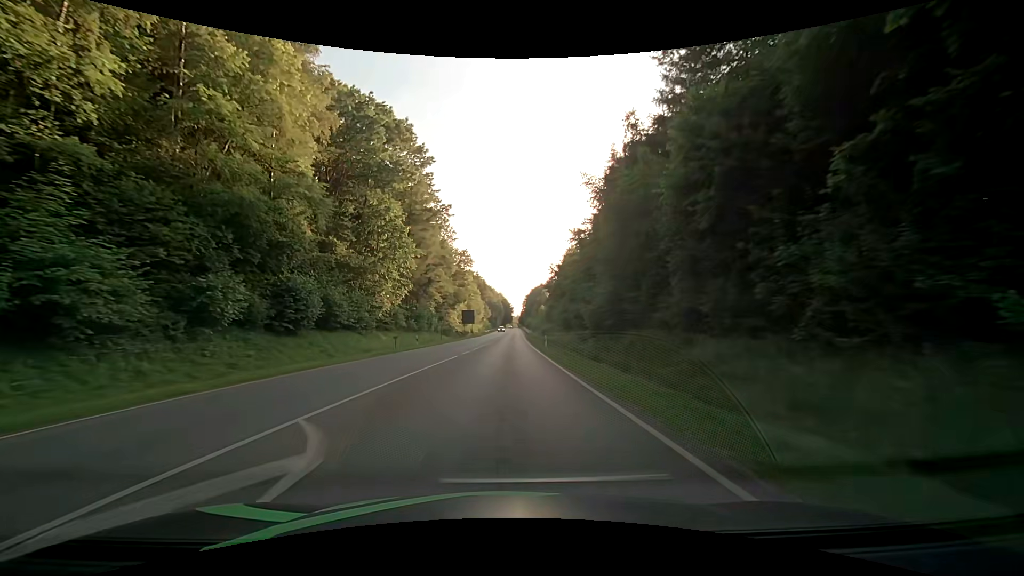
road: secondary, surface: asphalt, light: Day
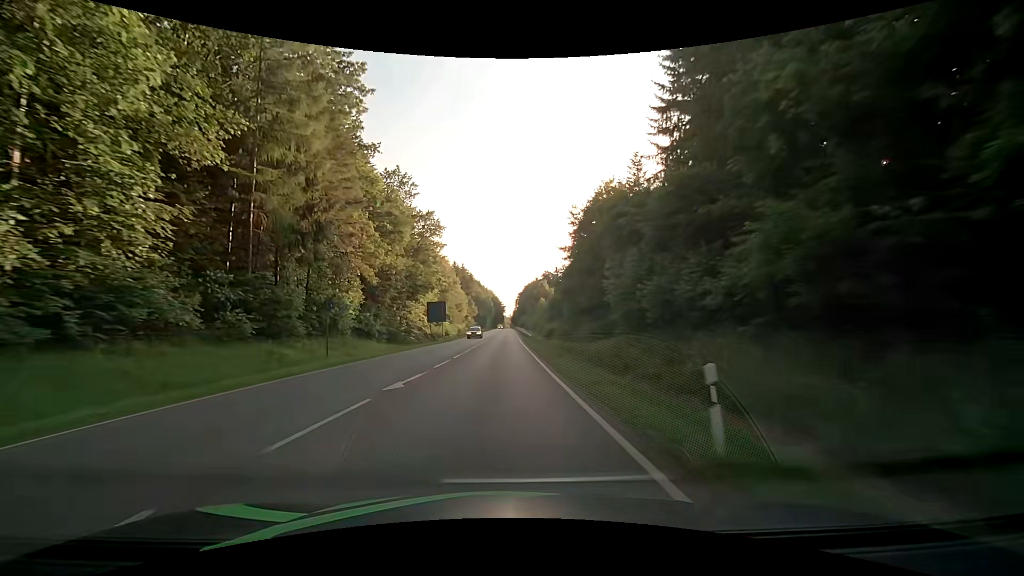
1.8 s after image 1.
(+0.4, +34.0) m; +1°
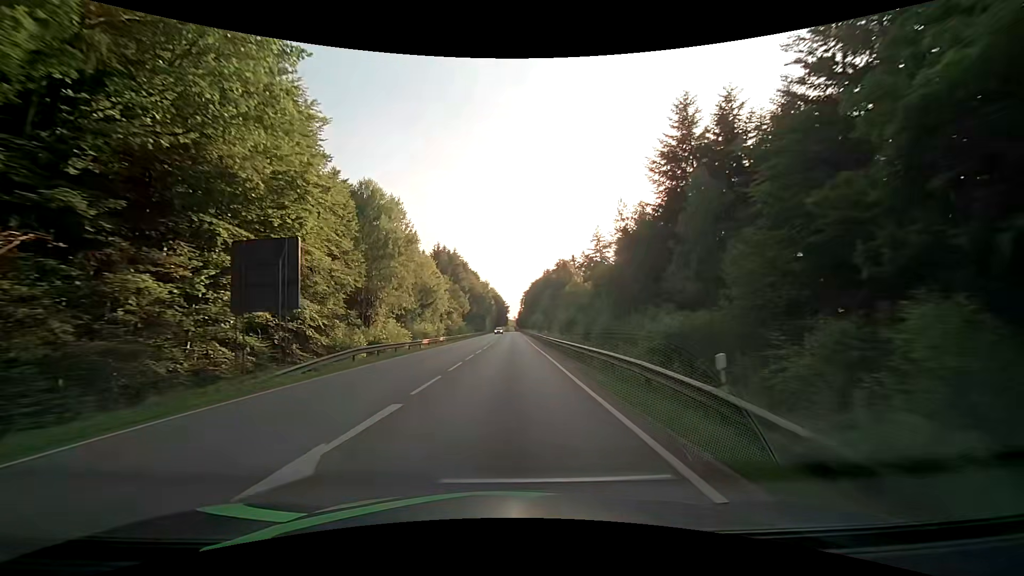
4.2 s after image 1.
(-0.3, +49.6) m; 0°
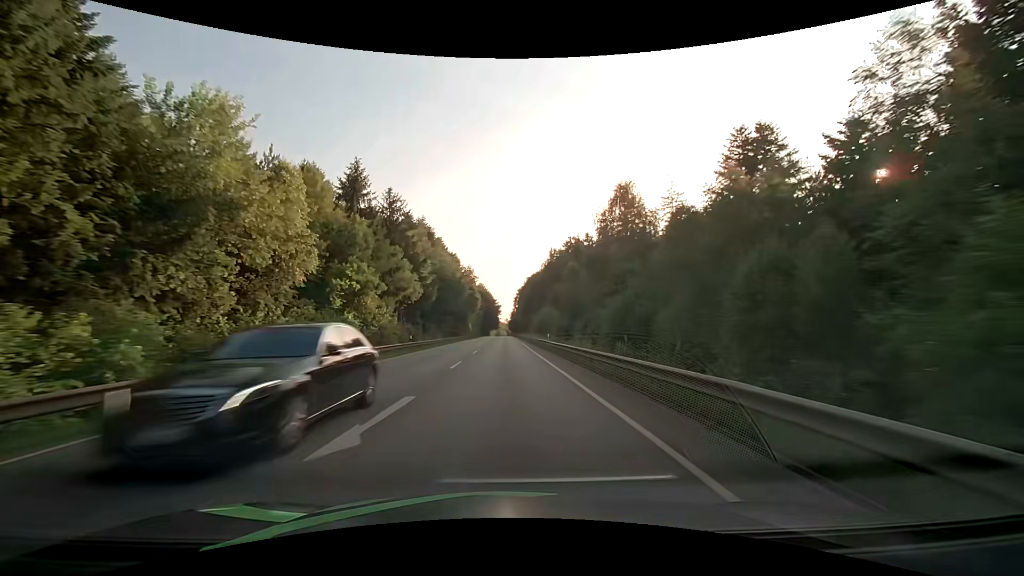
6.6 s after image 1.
(+0.3, +53.2) m; +1°
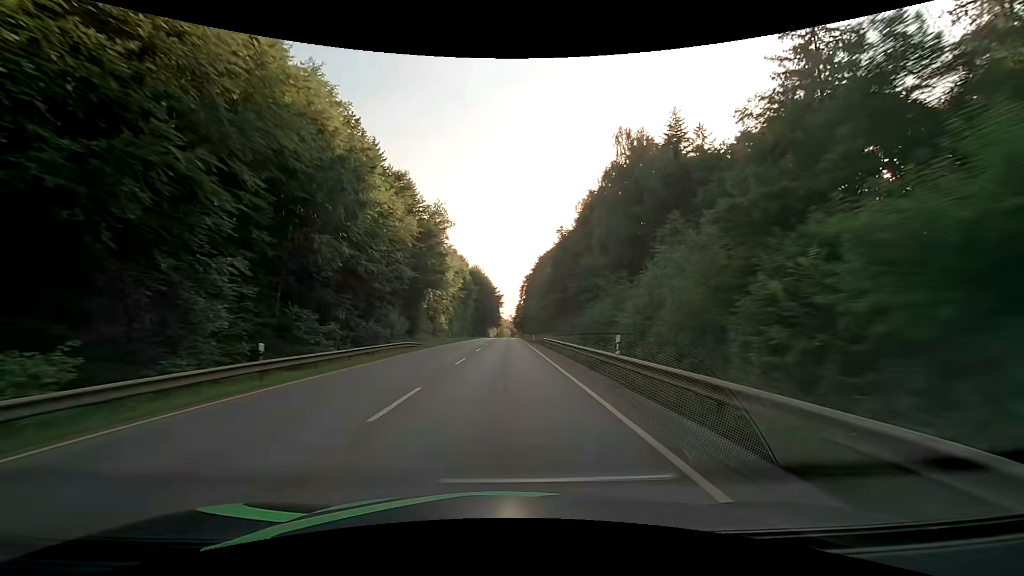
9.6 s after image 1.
(-0.5, +71.6) m; -1°
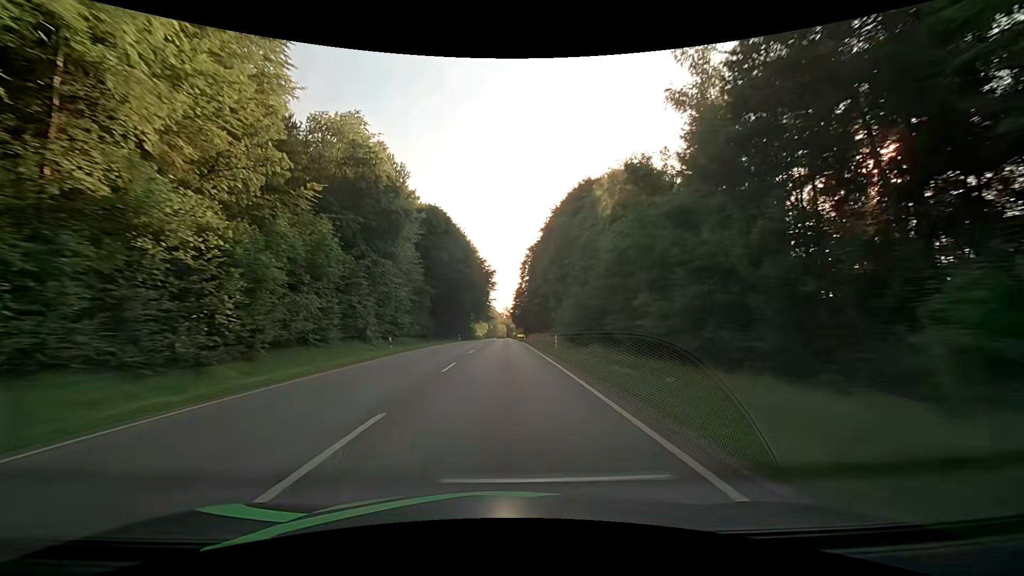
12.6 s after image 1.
(0.0, +76.1) m; 0°
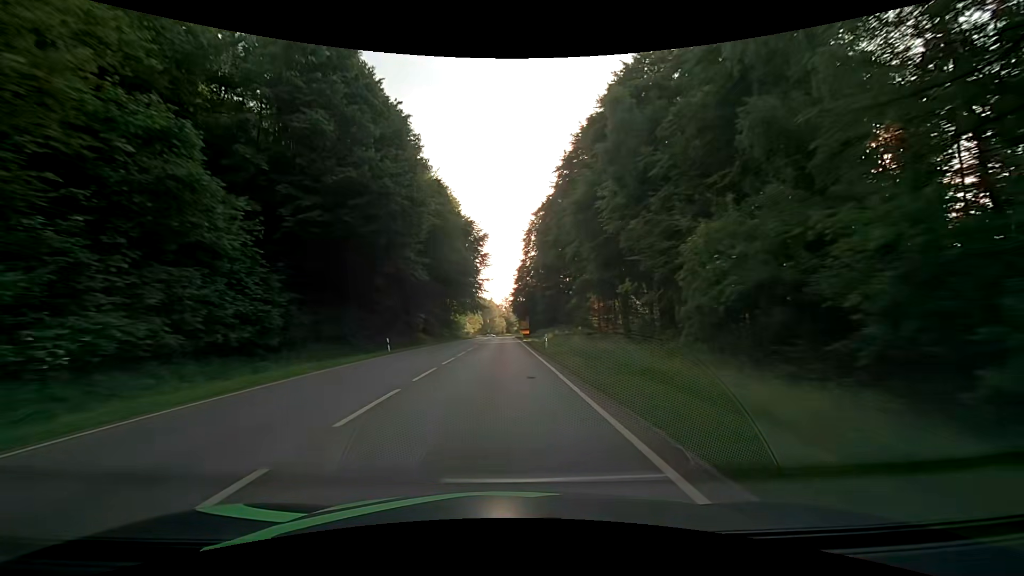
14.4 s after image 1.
(+0.2, +45.0) m; 0°
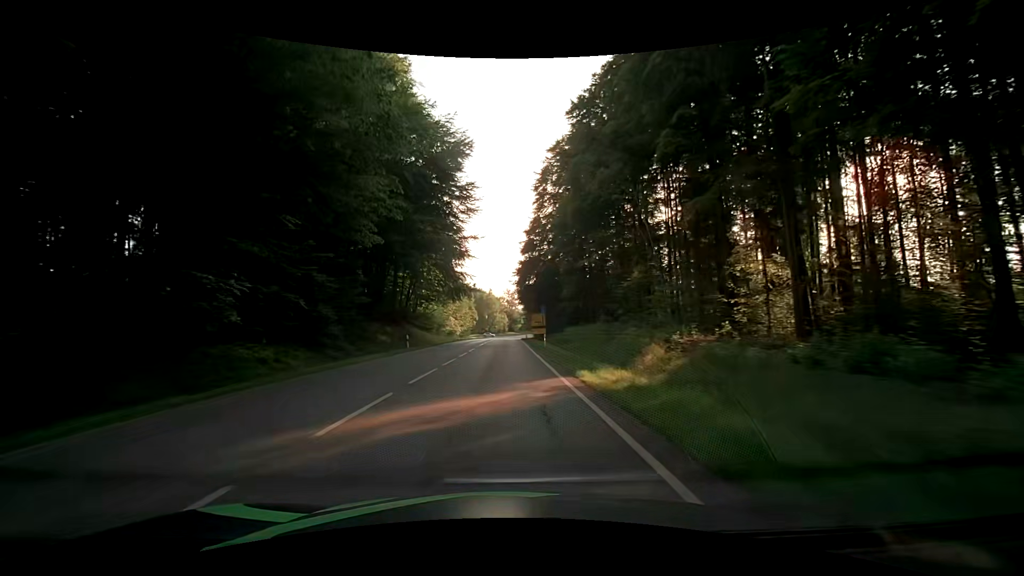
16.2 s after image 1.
(-0.1, +42.8) m; 0°
(0, +10) (0, +20) (0, +30) (0, +40) (0, +50) (0, +60) (0, +70) (0, +80) (0, +90) (0, +100) m
